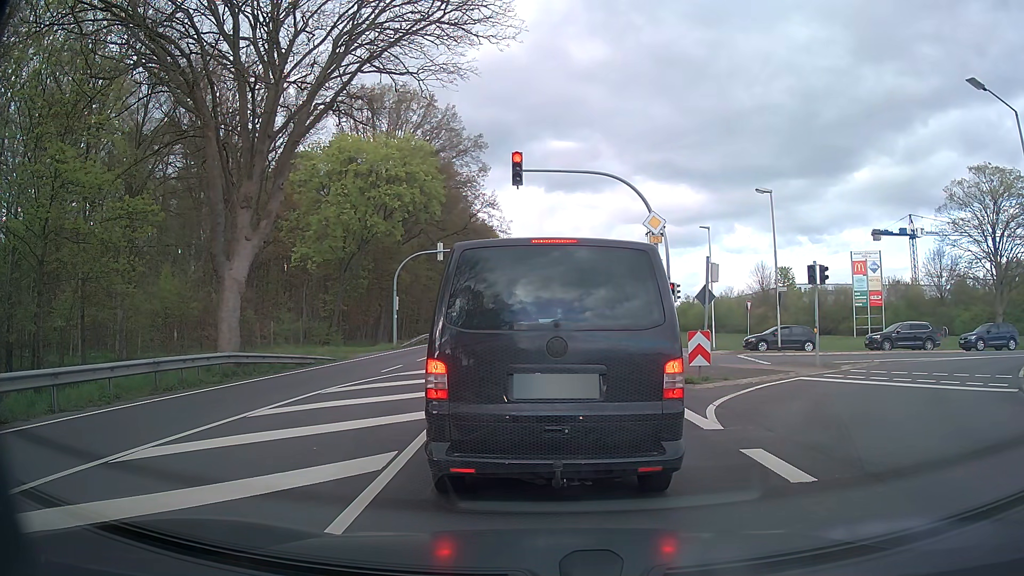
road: primary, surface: asphalt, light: Day
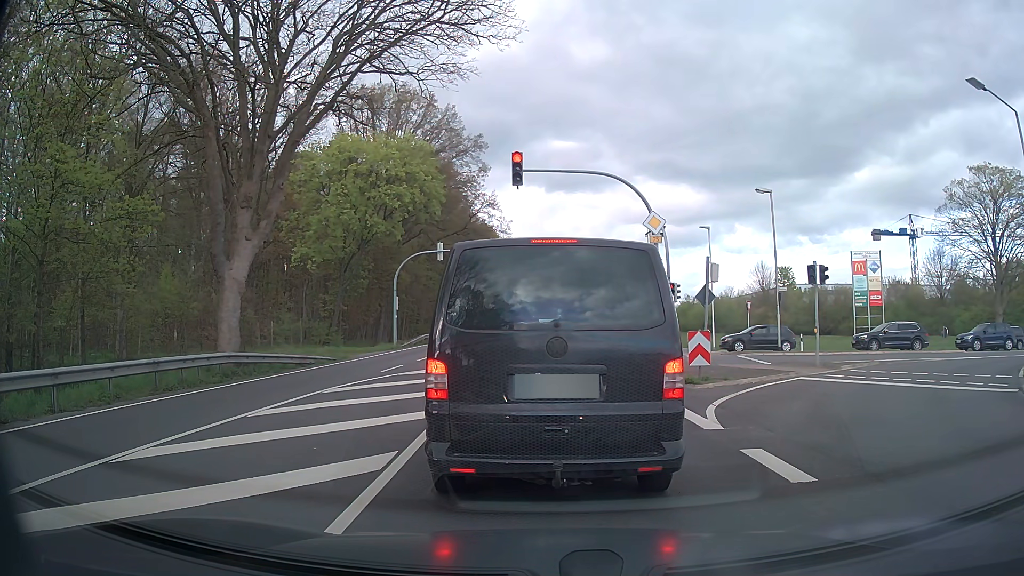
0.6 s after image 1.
(0.0, 0.0) m; 0°
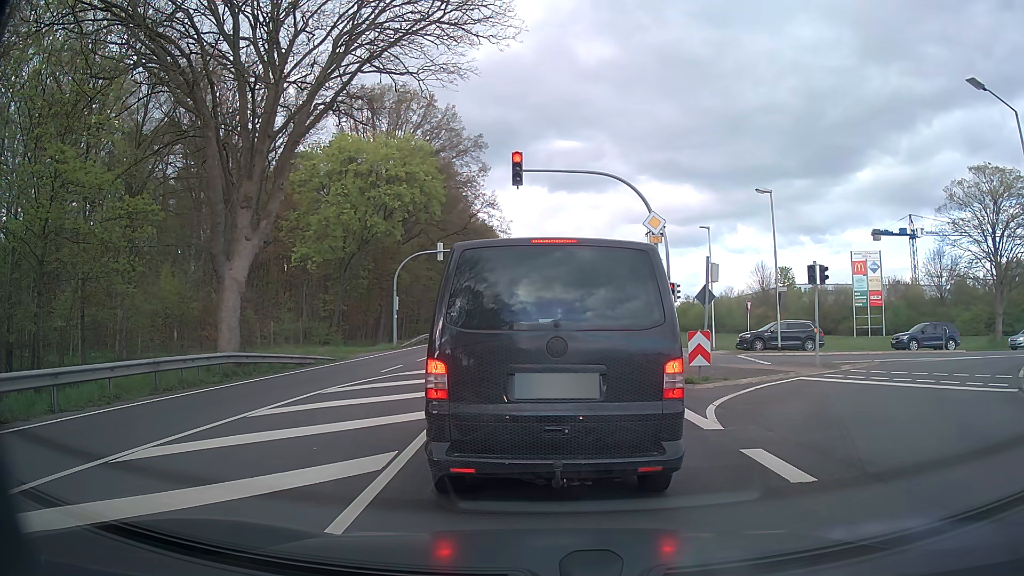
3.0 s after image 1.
(0.0, 0.0) m; 0°
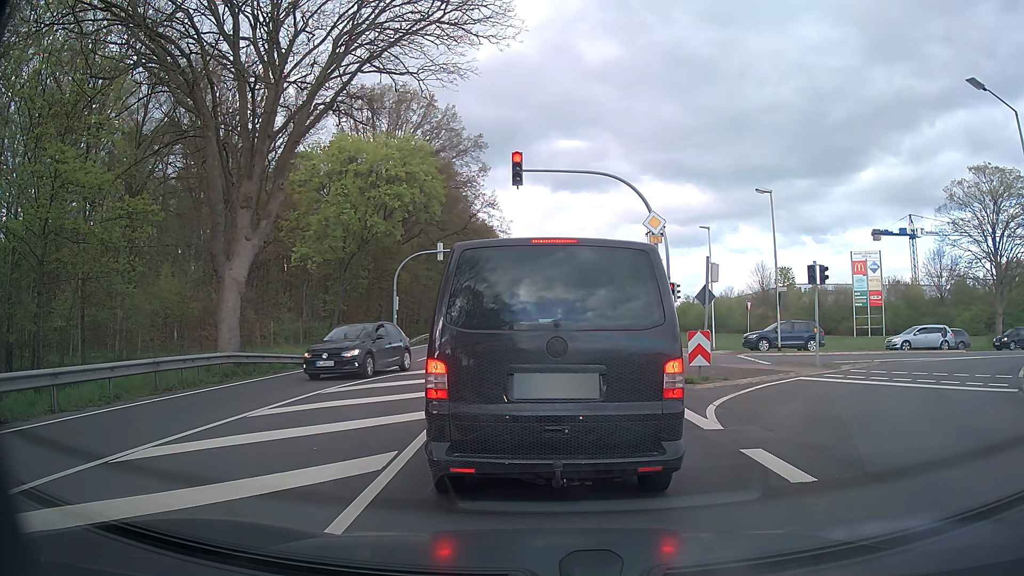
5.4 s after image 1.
(0.0, 0.0) m; 0°
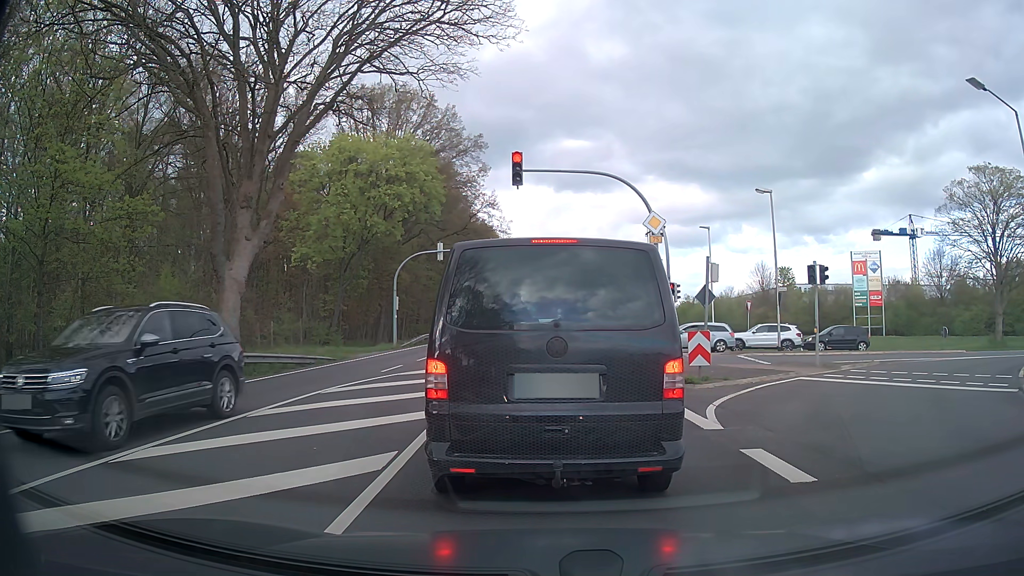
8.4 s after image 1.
(0.0, 0.0) m; 0°
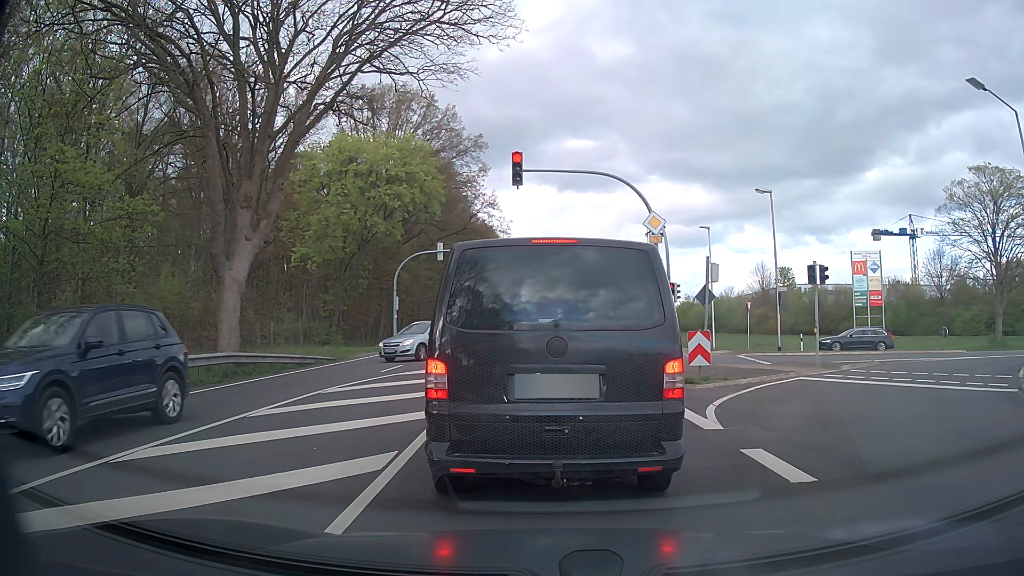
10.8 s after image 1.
(0.0, 0.0) m; 0°
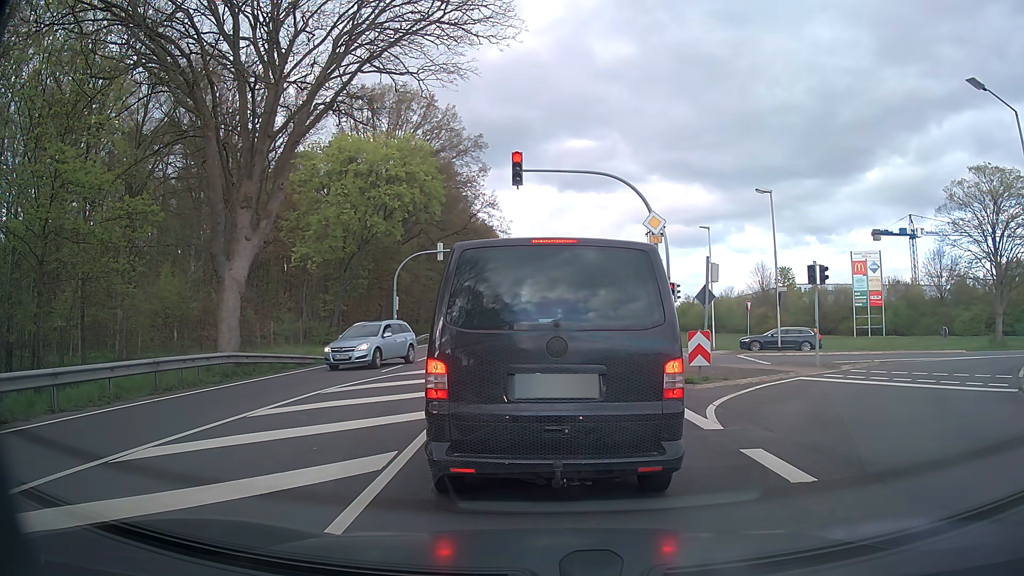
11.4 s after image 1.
(0.0, 0.0) m; 0°
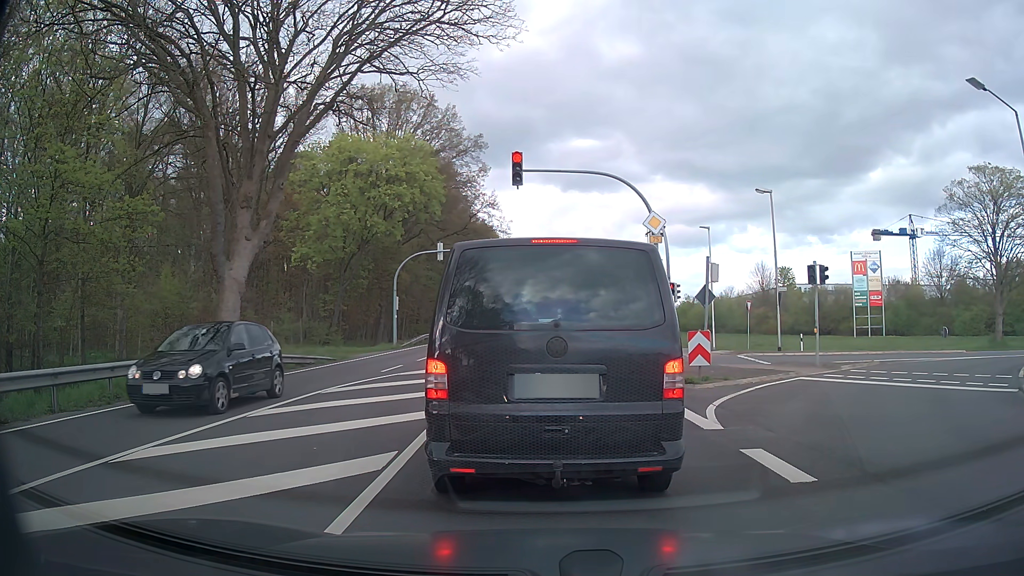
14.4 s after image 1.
(0.0, 0.0) m; 0°
(0, +10) (0, +20) (0, +30) (0, +40) (0, +50) (-1, +60) (-1, +70) (-1, +80) (-1, +90) (-2, +100) m
